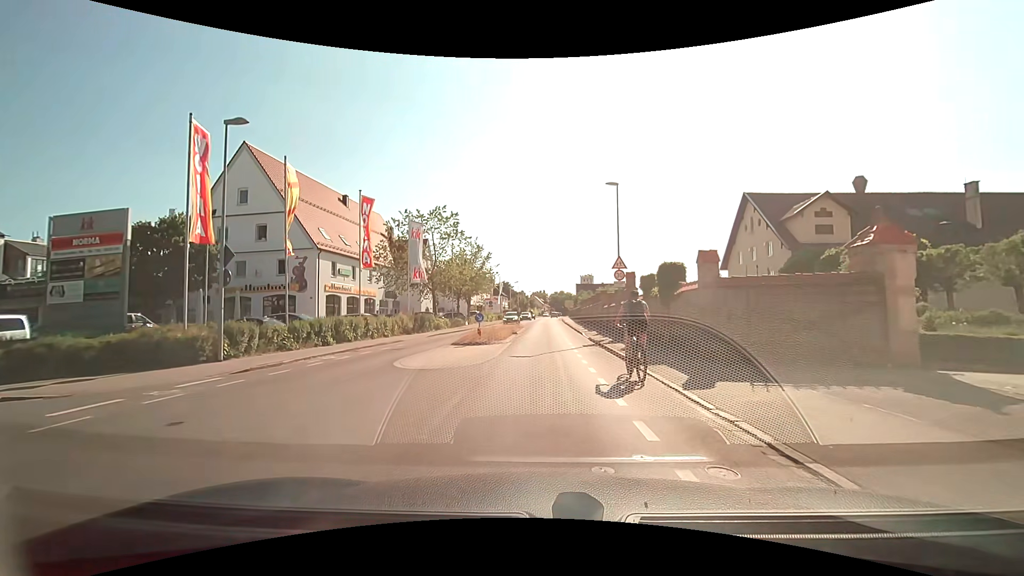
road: secondary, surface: asphalt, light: Day
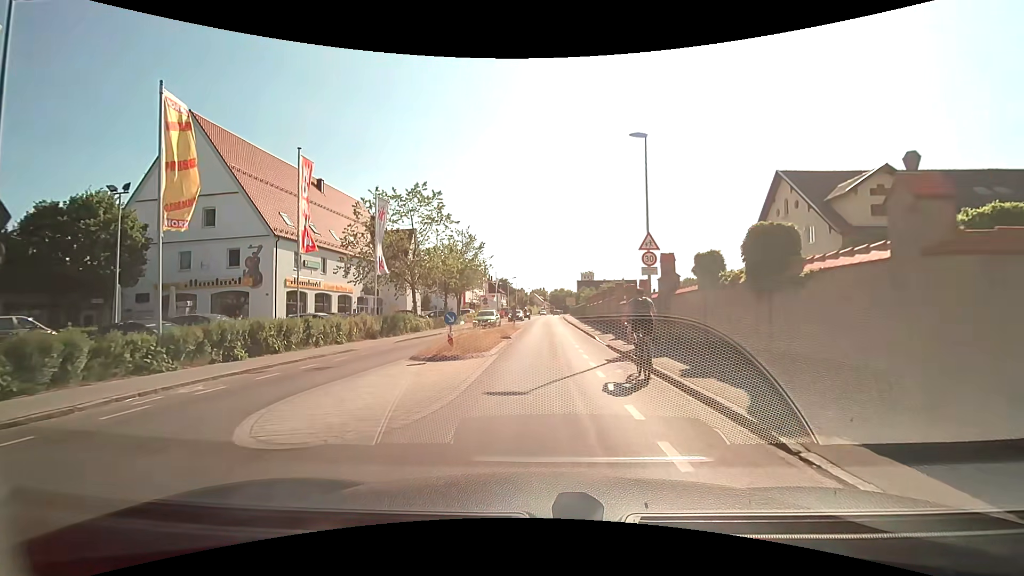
(+0.1, +7.1) m; 0°
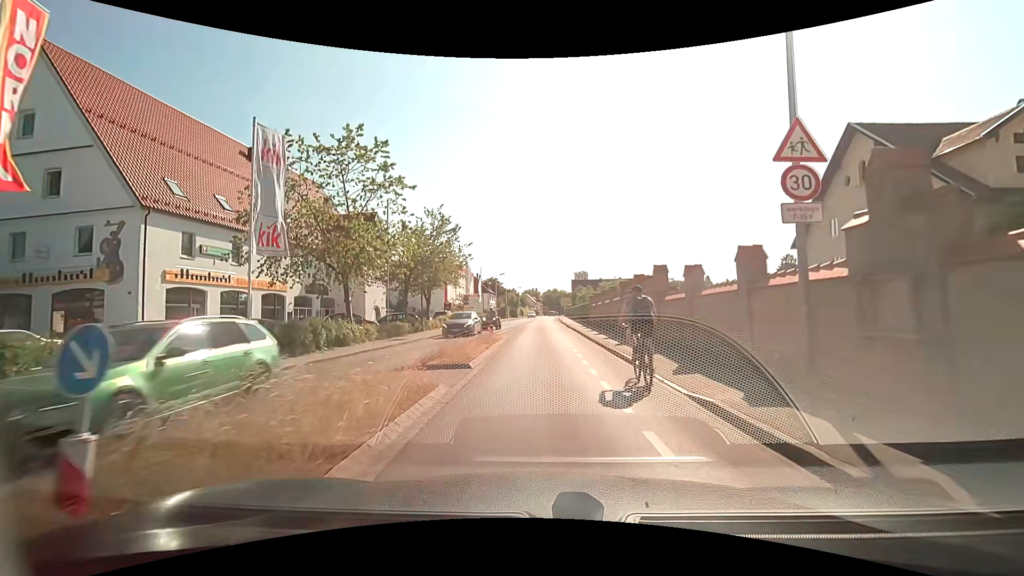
(-0.1, +11.7) m; +1°
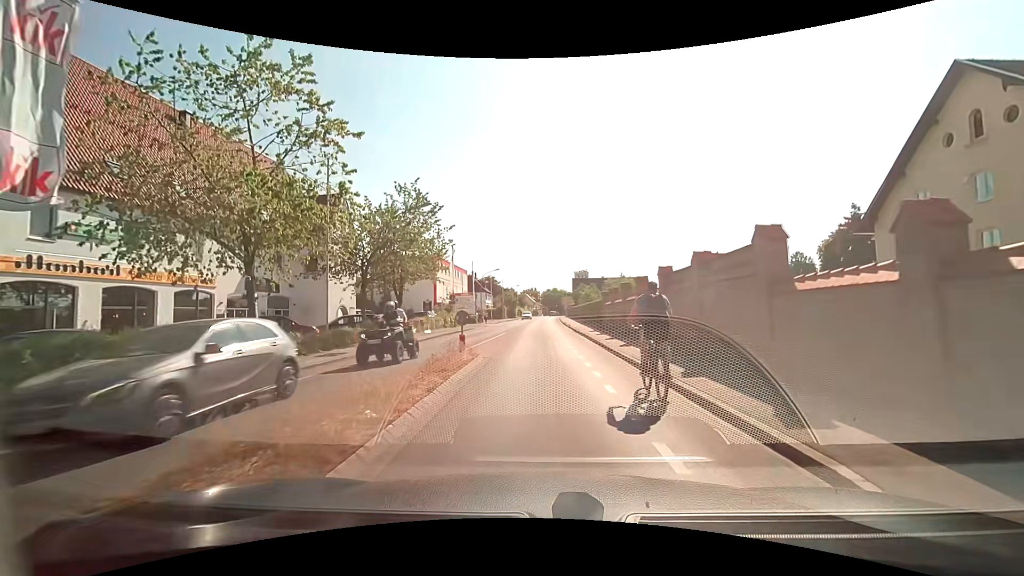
(+0.2, +8.5) m; +3°
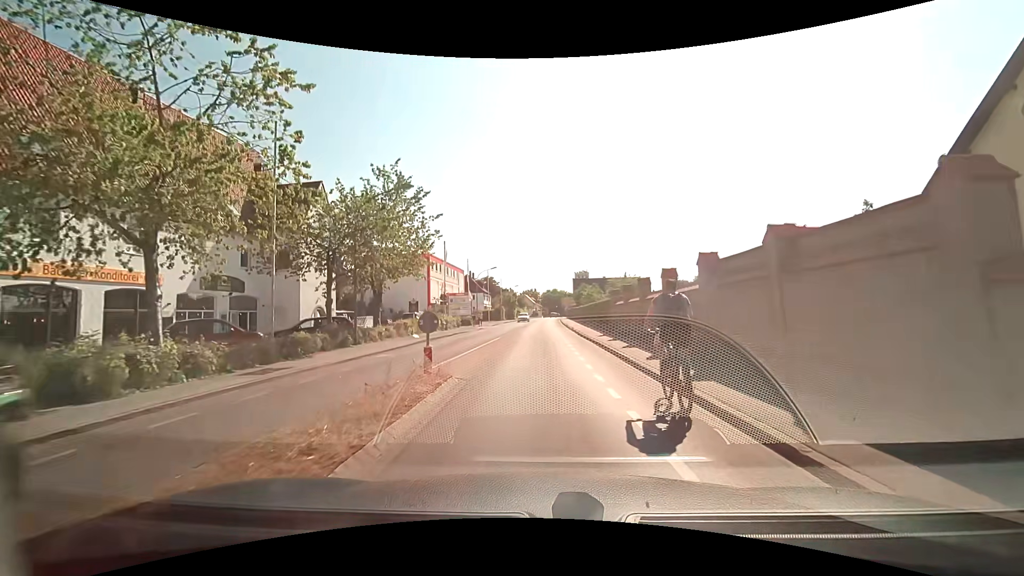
(+0.1, +4.4) m; 0°
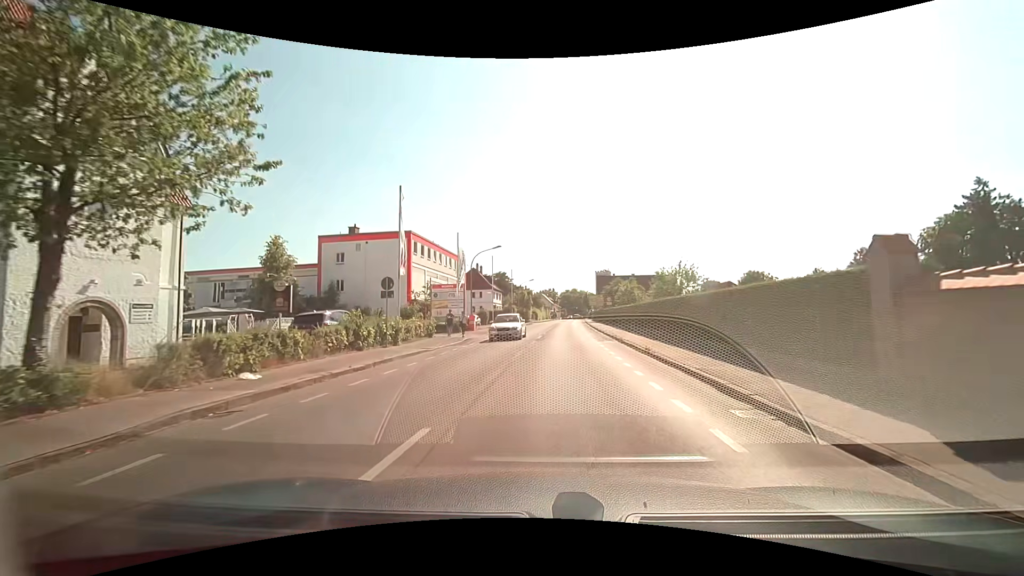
(+0.1, +21.0) m; +1°
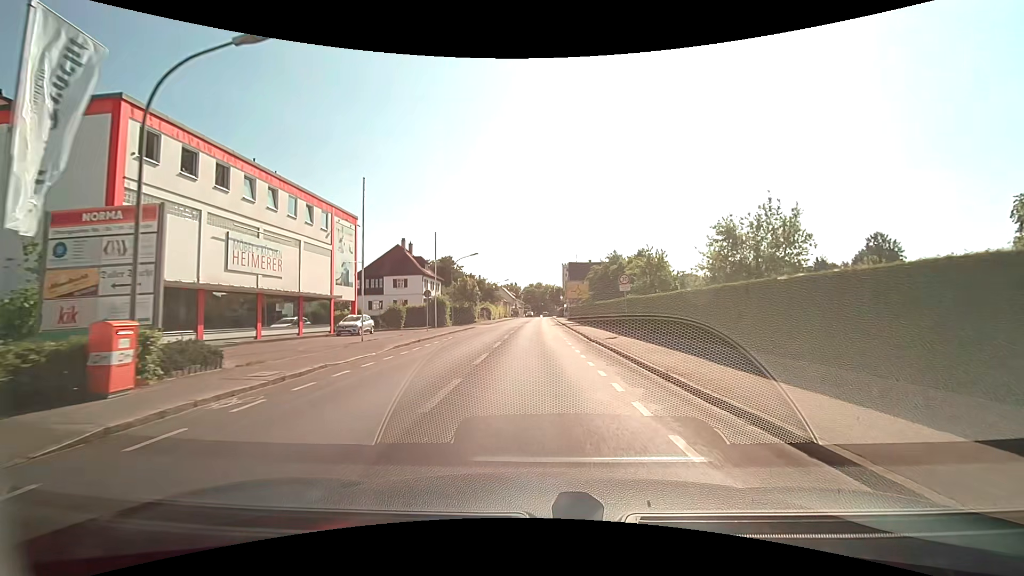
(-1.4, +32.9) m; -2°
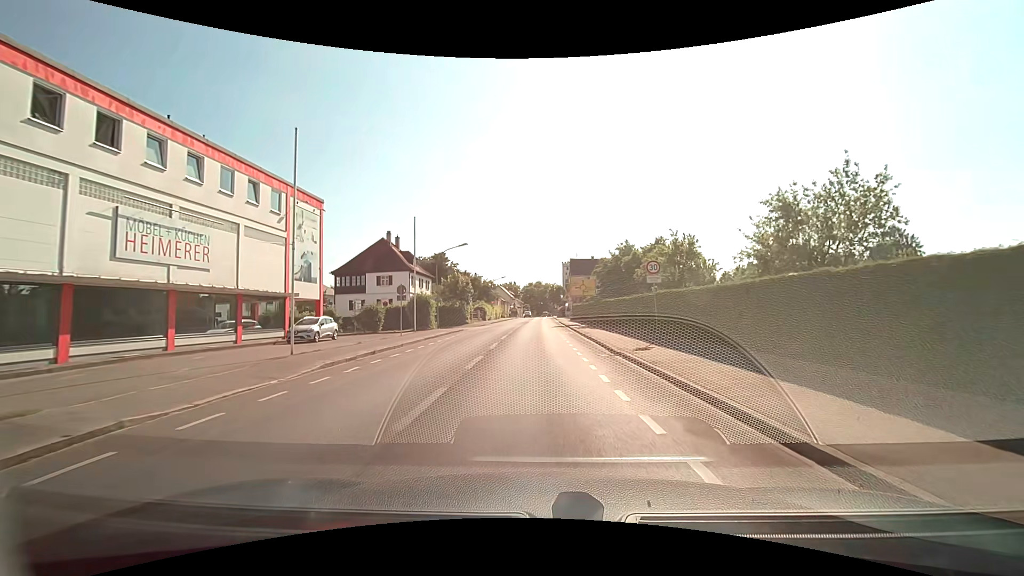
(-0.1, +7.0) m; -2°
(0, +10) (0, +20) (0, +30) (0, +40) (0, +50) (0, +60) (0, +70) (0, +80) (0, +90) (+1, +100) m
